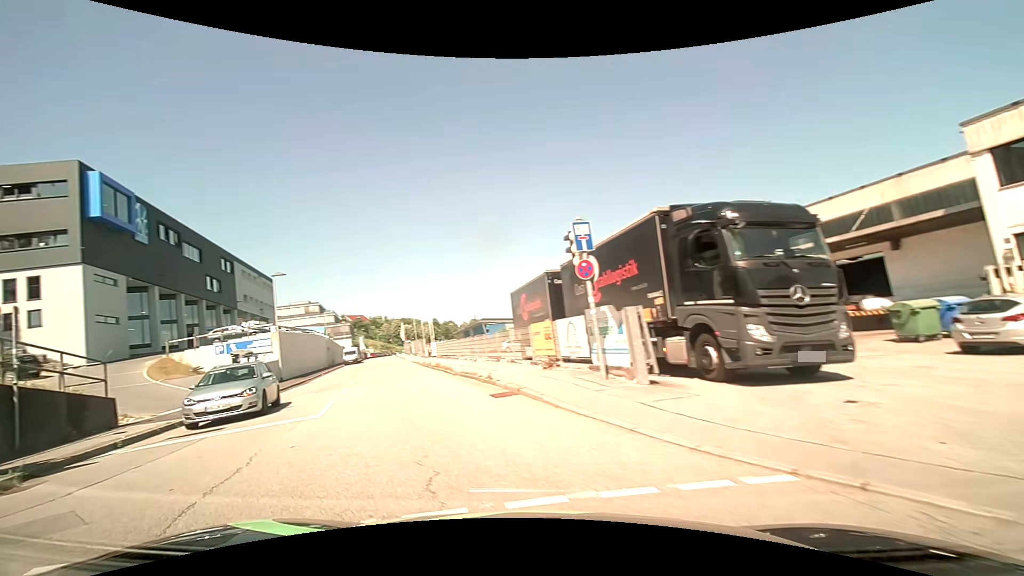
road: residential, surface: asphalt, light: Day
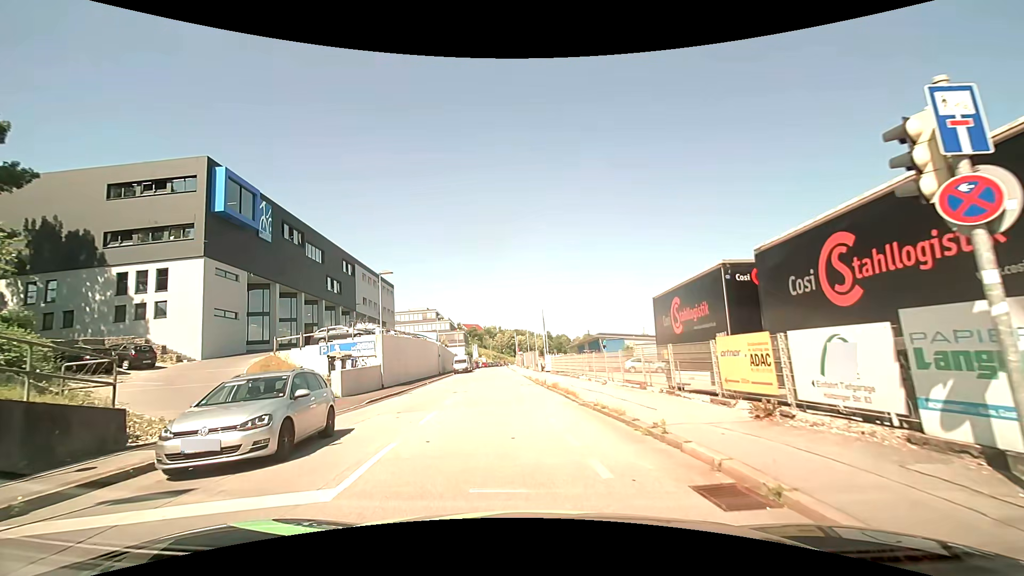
(-0.8, +5.8) m; -13°
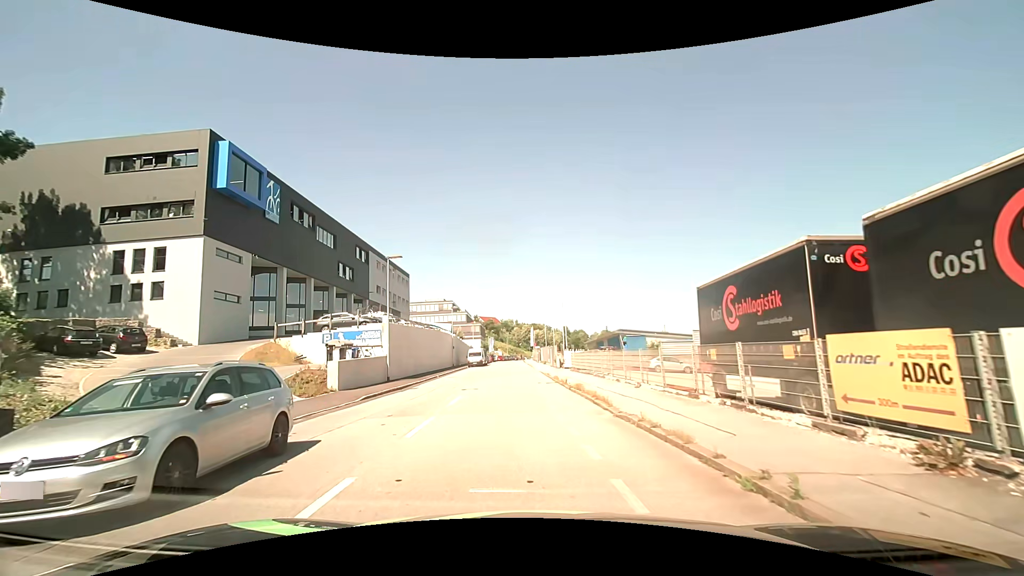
(0.0, +3.0) m; -2°
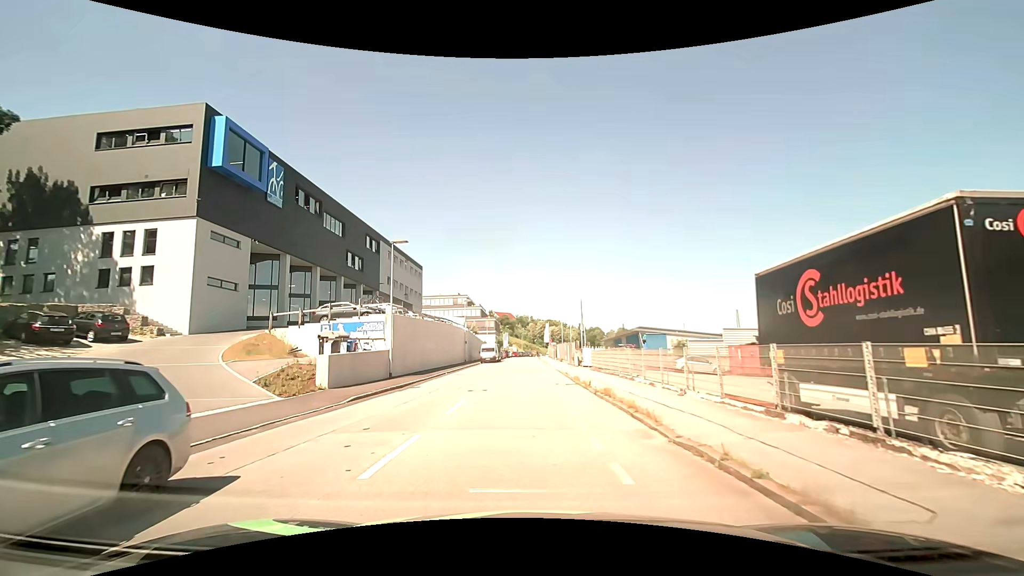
(0.0, +3.1) m; 0°
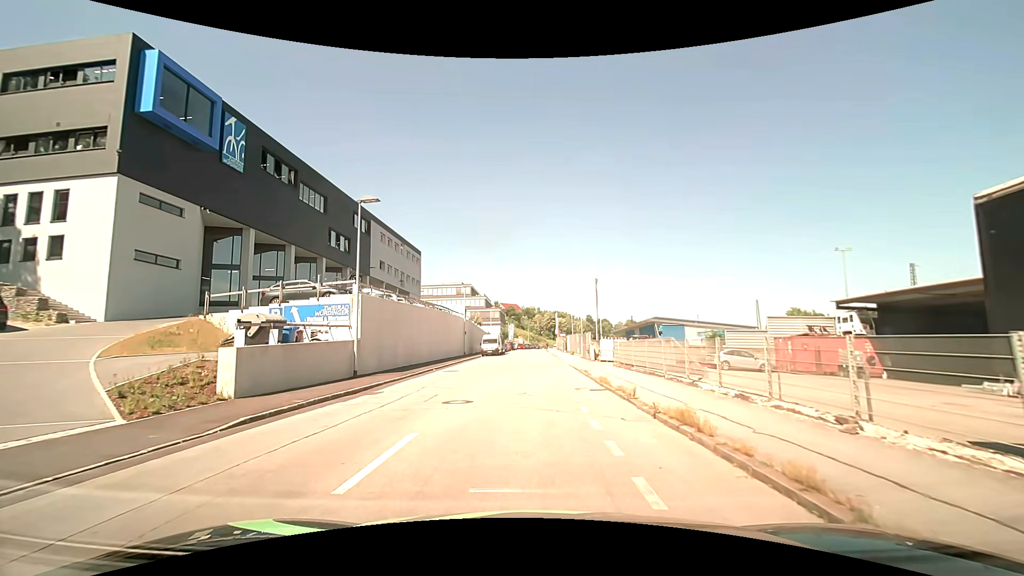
(-0.1, +7.1) m; 0°
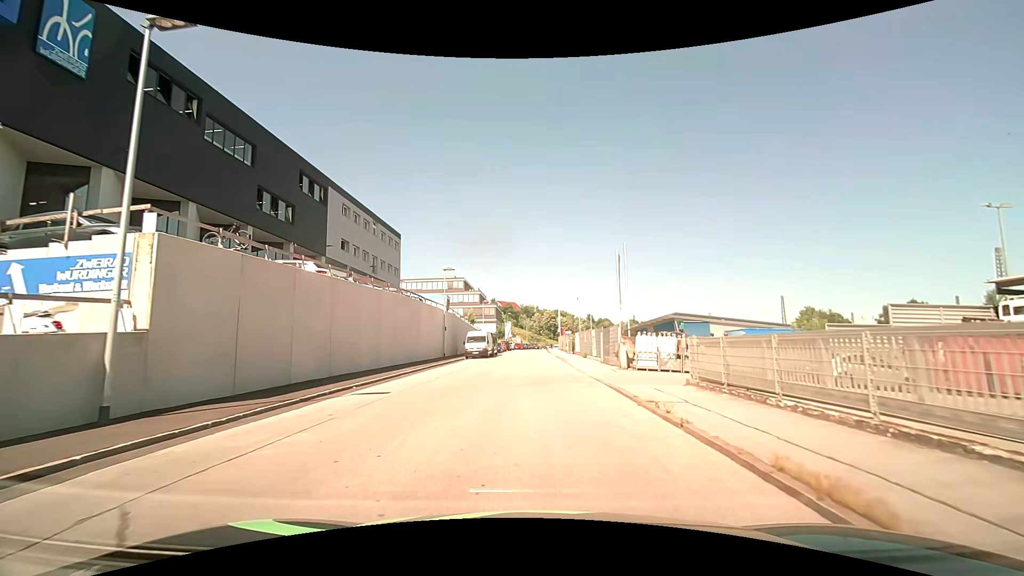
(-0.1, +13.2) m; -1°
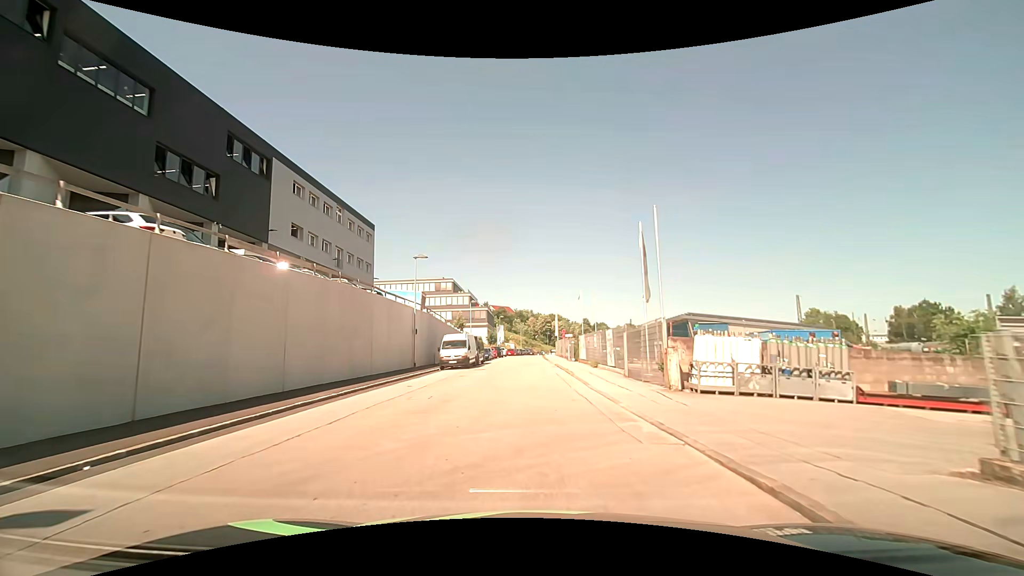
(+0.2, +9.5) m; +1°
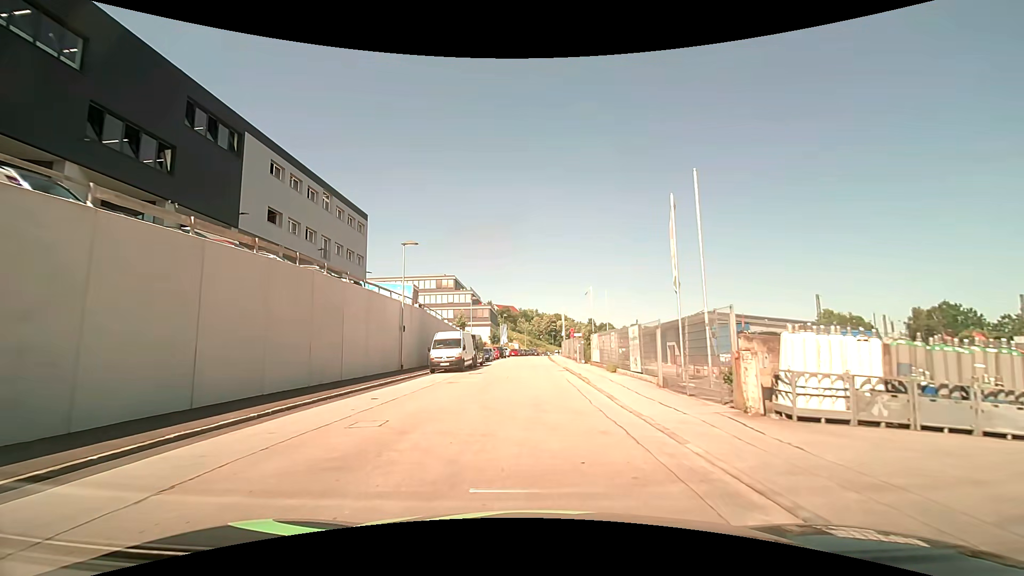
(0.0, +4.8) m; 0°
(0, +10) (0, +20) (0, +30) (0, +40) (0, +50) (0, +60) (0, +70) (+1, +80) (+1, +90) (+2, +100) m
